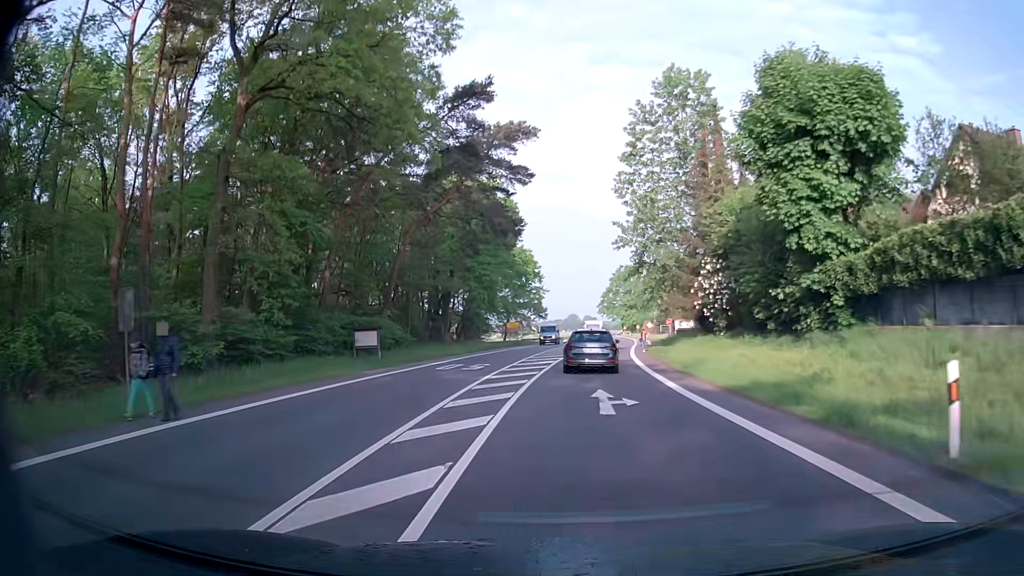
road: secondary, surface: asphalt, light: Day
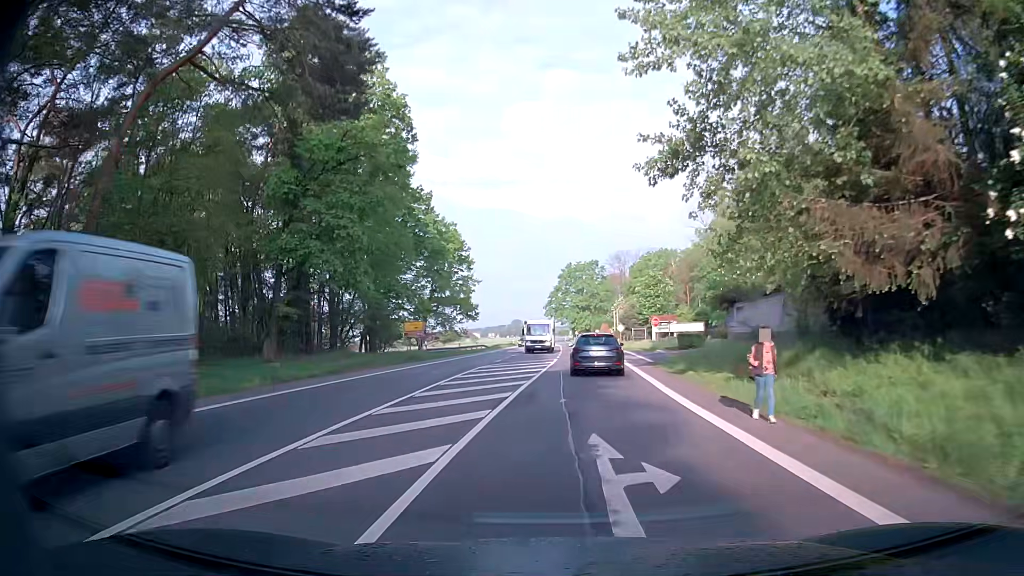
(+1.3, +31.8) m; +4°
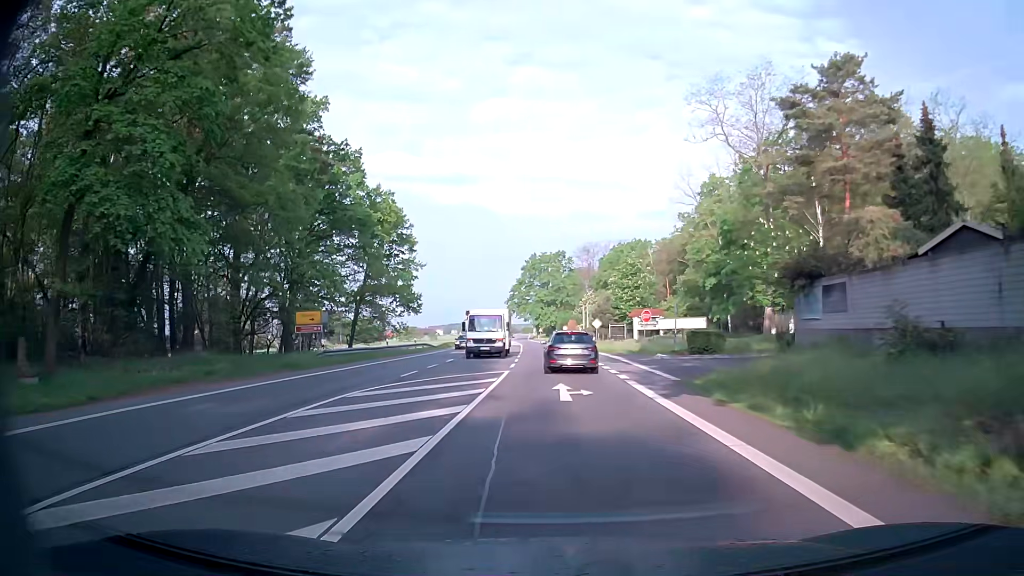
(+0.7, +16.0) m; +3°
(0, +10) (+1, +20) (+1, +30) (0, +40) (0, +50) (0, +60) (-1, +70) (-1, +80) (-2, +90) (-2, +100) m
